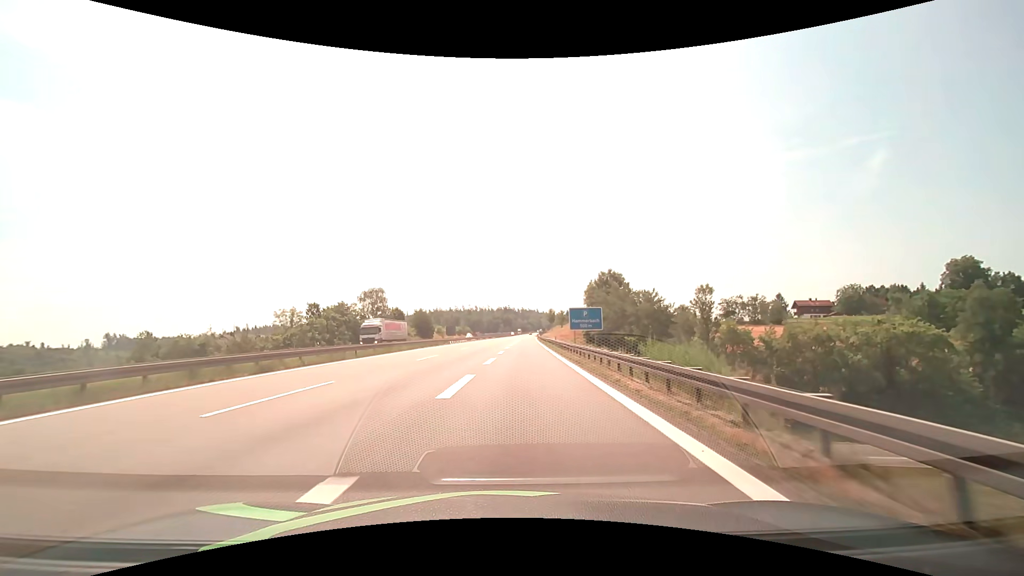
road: motorway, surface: asphalt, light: Day
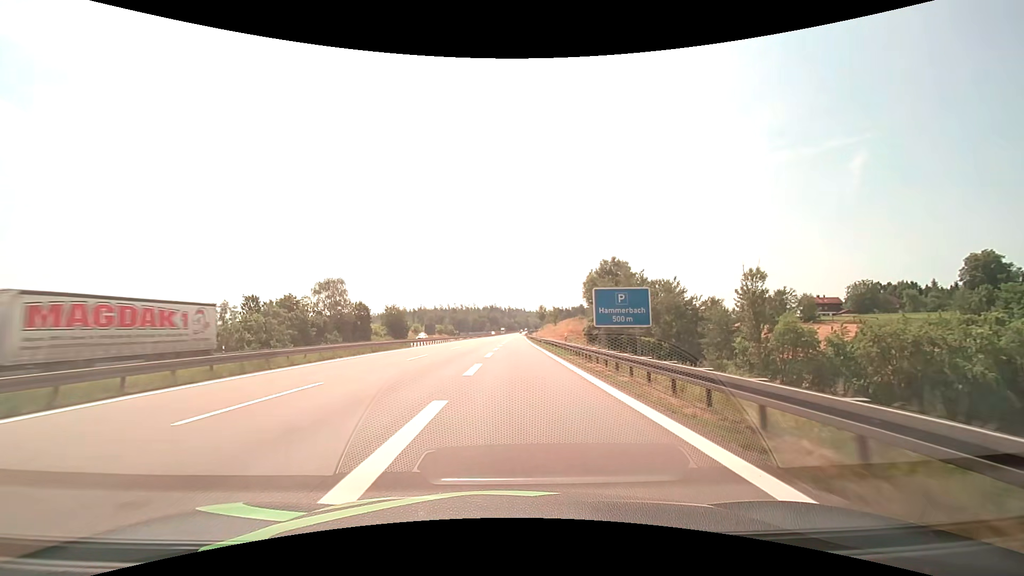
(+0.3, +18.9) m; +2°
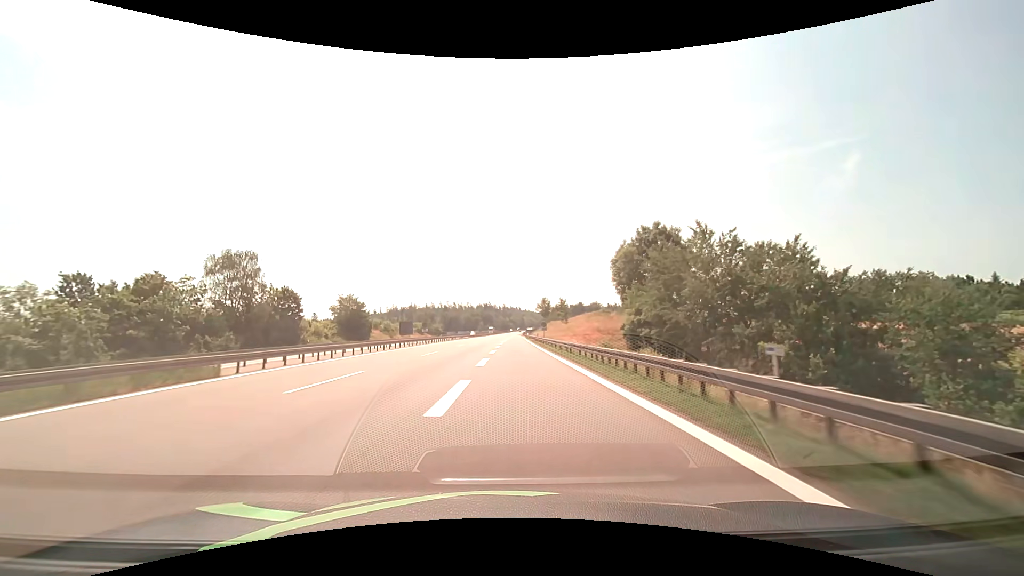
(+0.1, +32.4) m; +1°
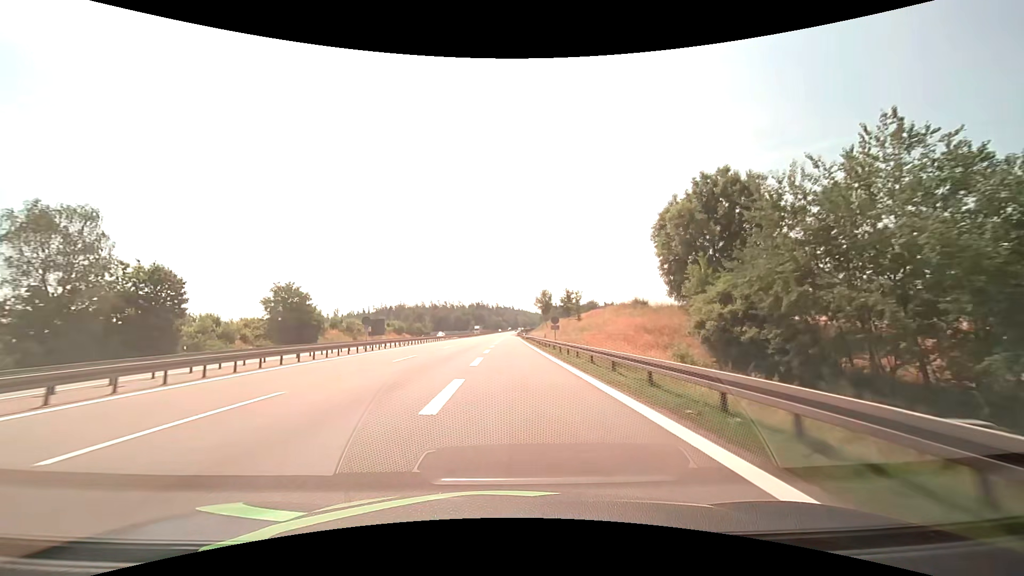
(+0.2, +23.9) m; +1°
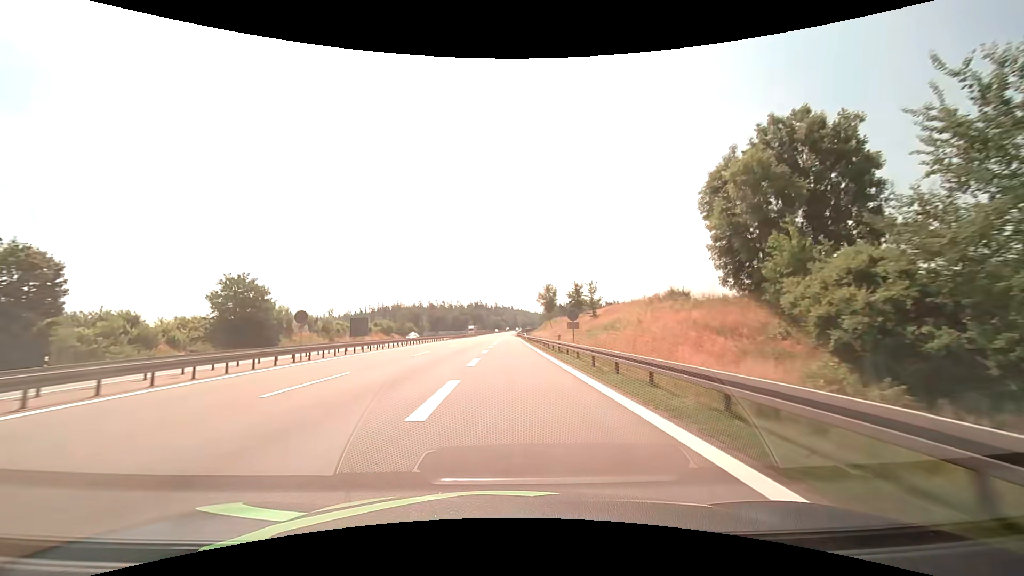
(0.0, +12.6) m; 0°
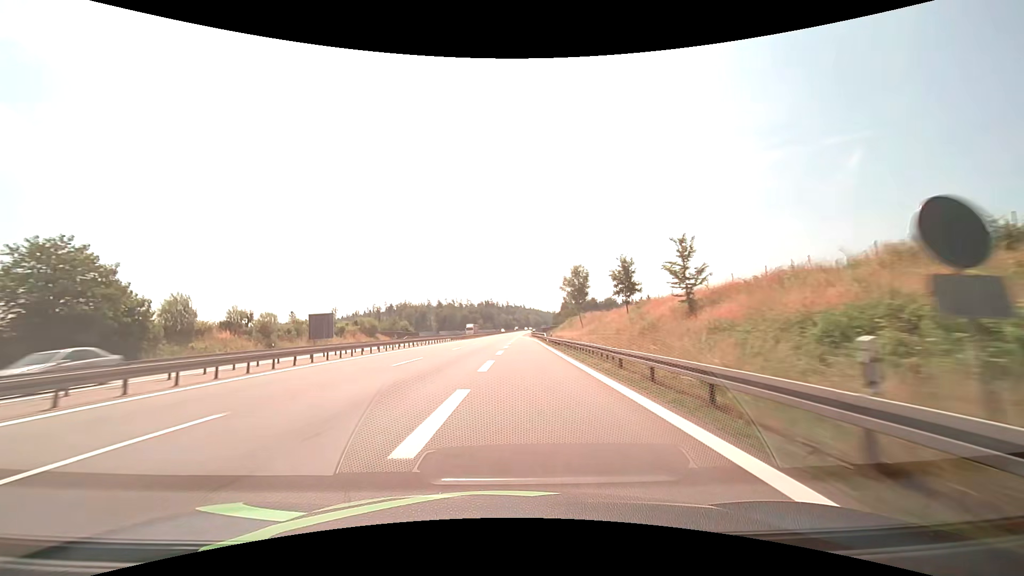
(-0.2, +26.4) m; -1°
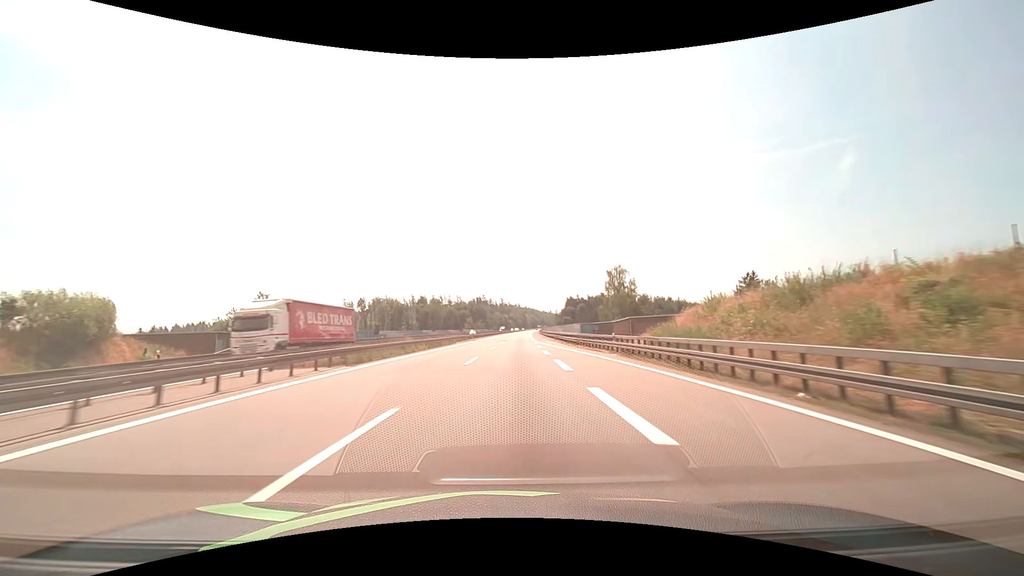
(-1.3, +71.7) m; +1°
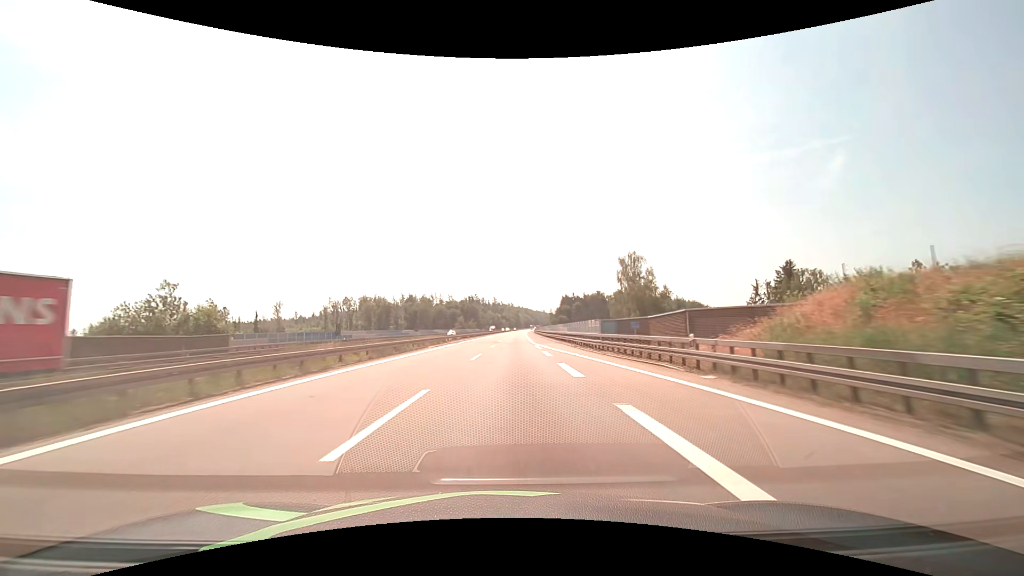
(+0.1, +15.2) m; +1°
(0, +10) (0, +20) (0, +30) (0, +40) (+1, +50) (+1, +60) (+1, +70) (+2, +80) (+2, +90) (+2, +100) m
